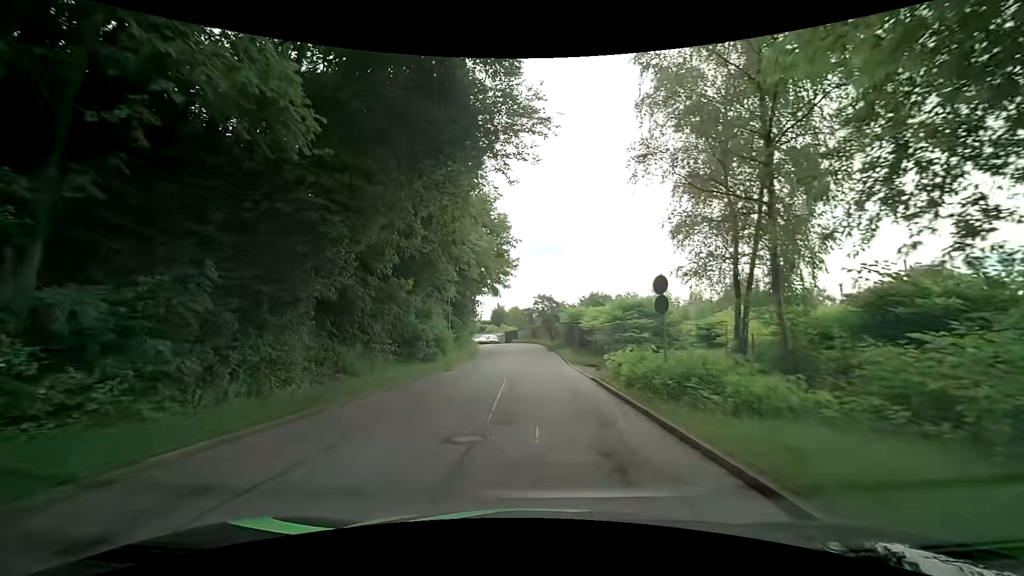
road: residential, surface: asphalt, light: Day
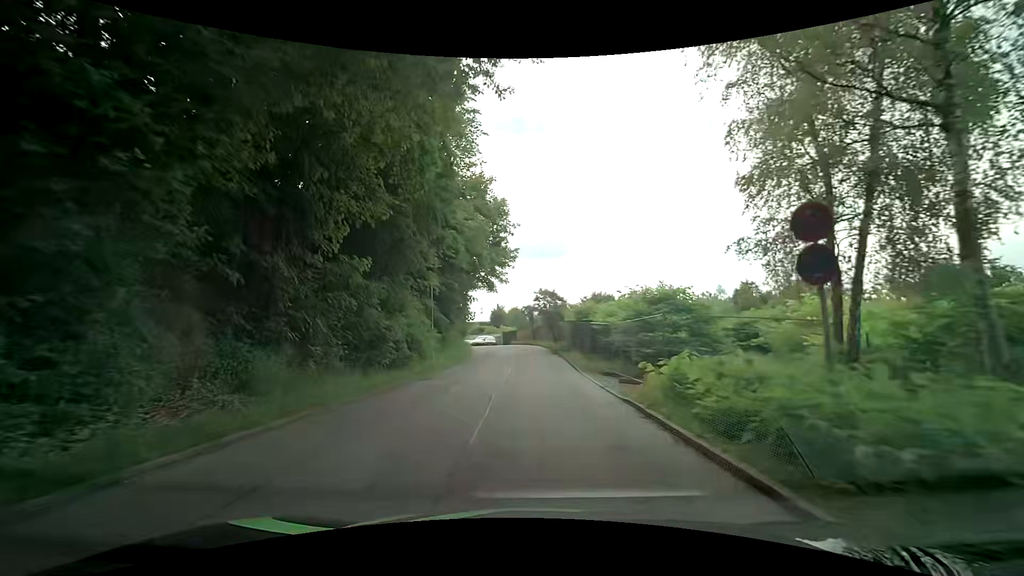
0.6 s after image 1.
(0.0, +5.7) m; -1°
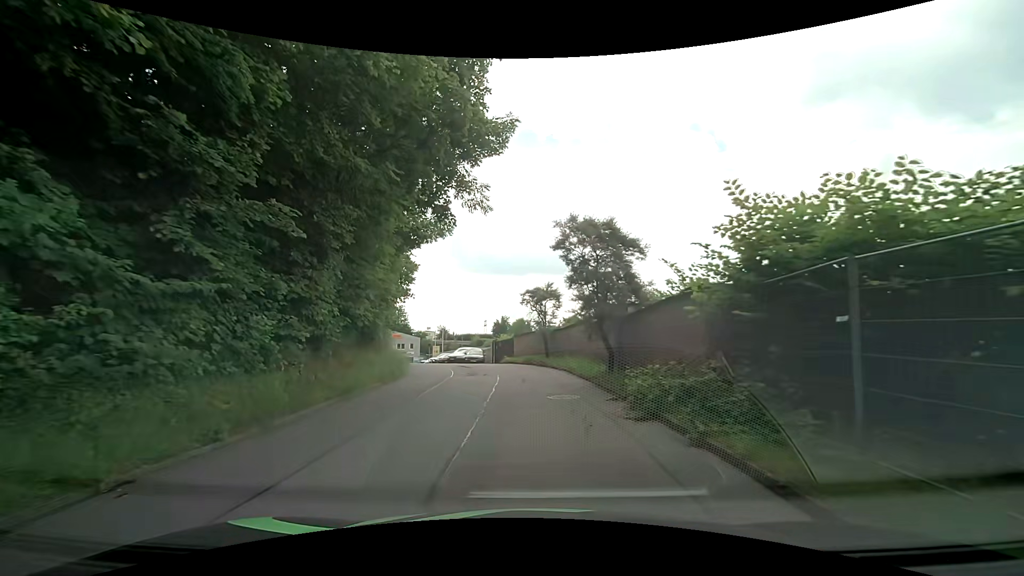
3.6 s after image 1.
(+0.5, +25.0) m; 0°
(0, +10) (0, +20) (-2, +30) (-6, +39) (-9, +48) (-13, +58) (-16, +67) (-18, +77) (-19, +87) (-18, +97) m
